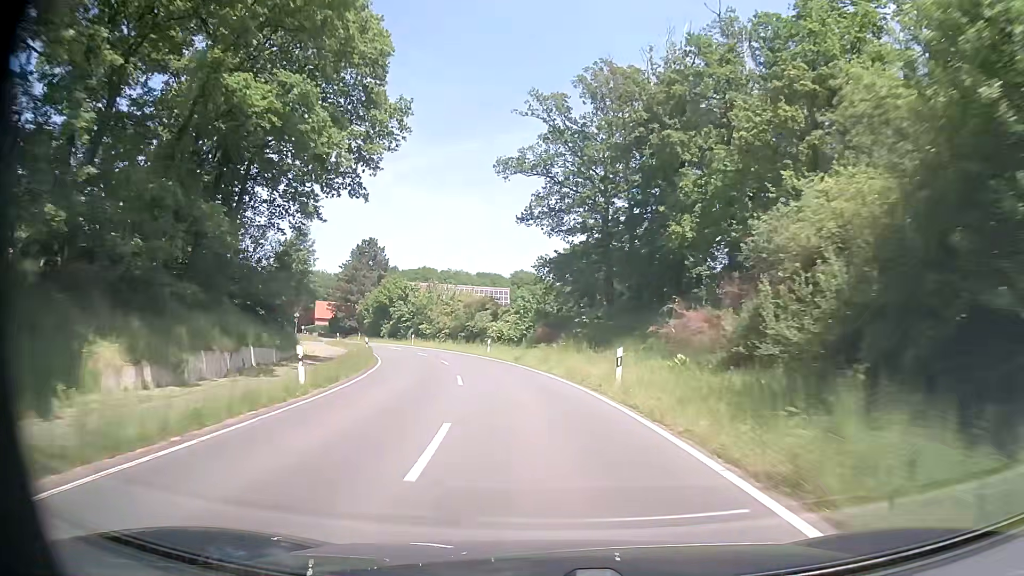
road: tertiary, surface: asphalt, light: Day
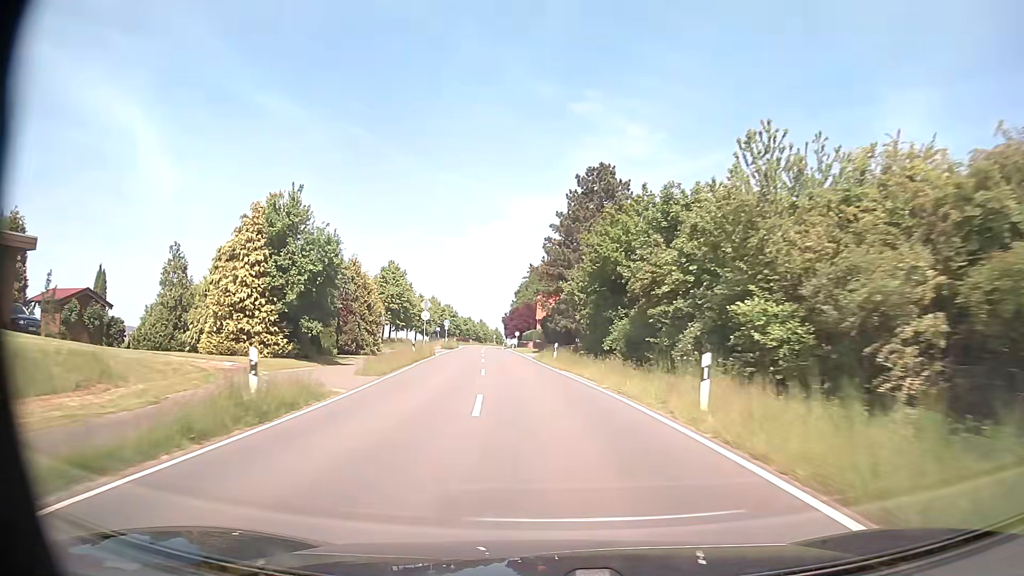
(-10.5, +54.6) m; -23°
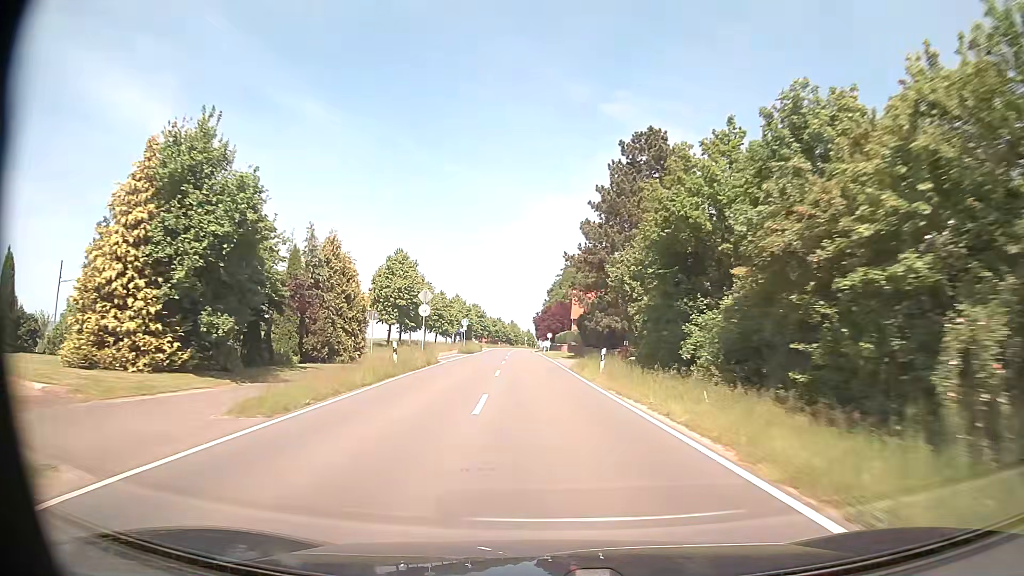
(-0.3, +11.5) m; -3°
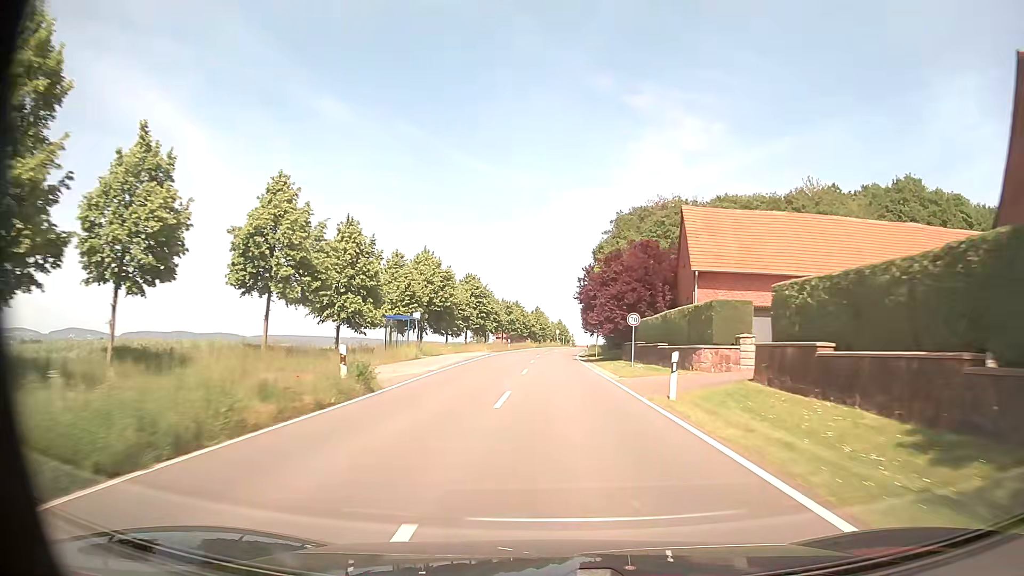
(-2.3, +59.5) m; -2°
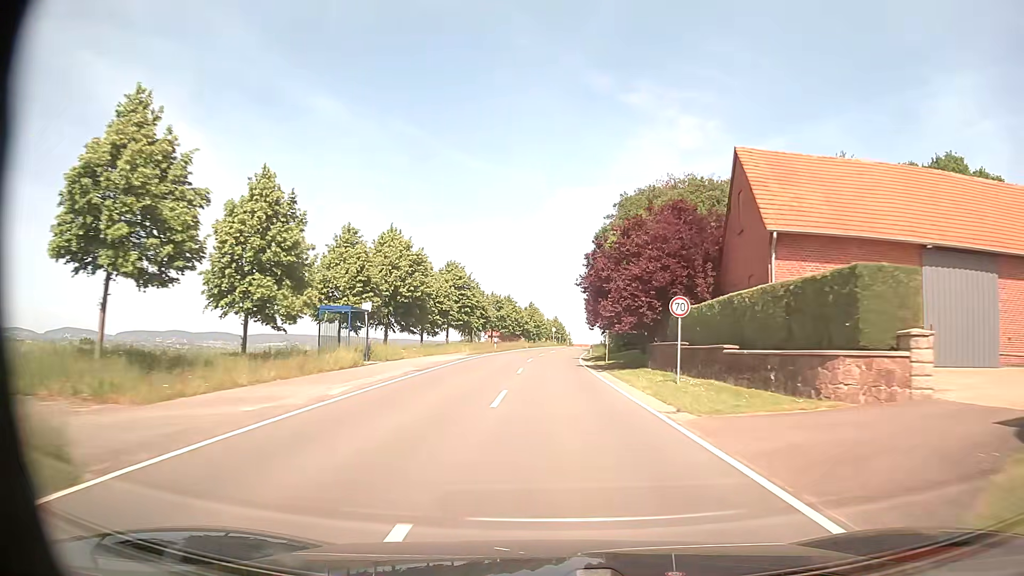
(0.0, +12.1) m; 0°
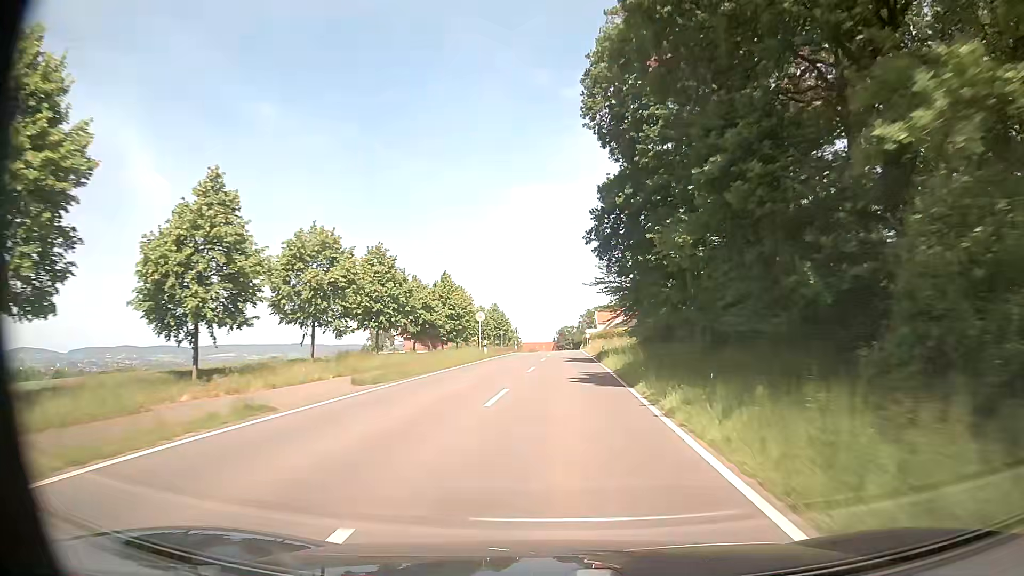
(+1.6, +60.3) m; +4°
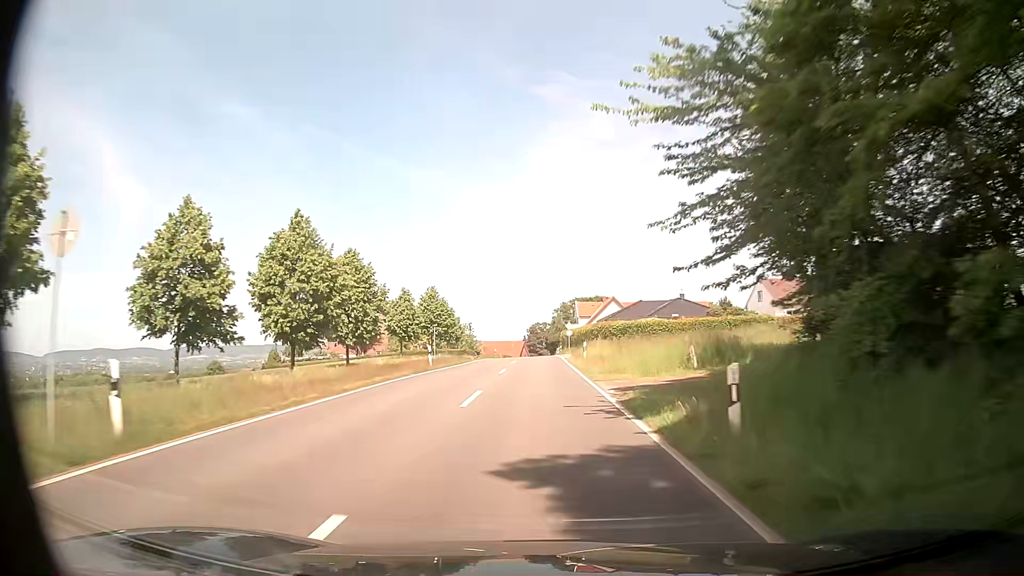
(+1.2, +35.6) m; +3°
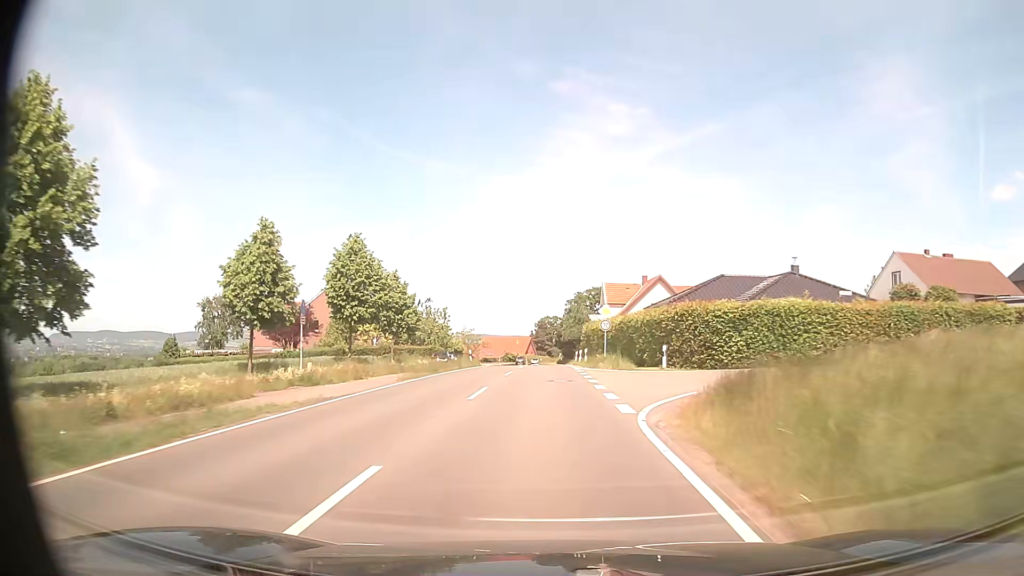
(-0.1, +35.0) m; -1°
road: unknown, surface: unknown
